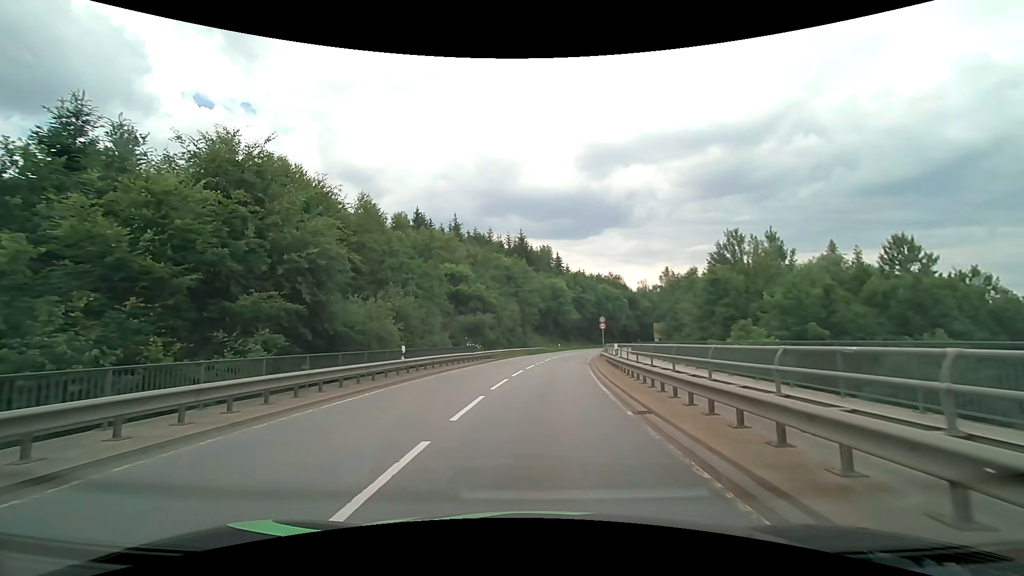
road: secondary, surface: asphalt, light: Day
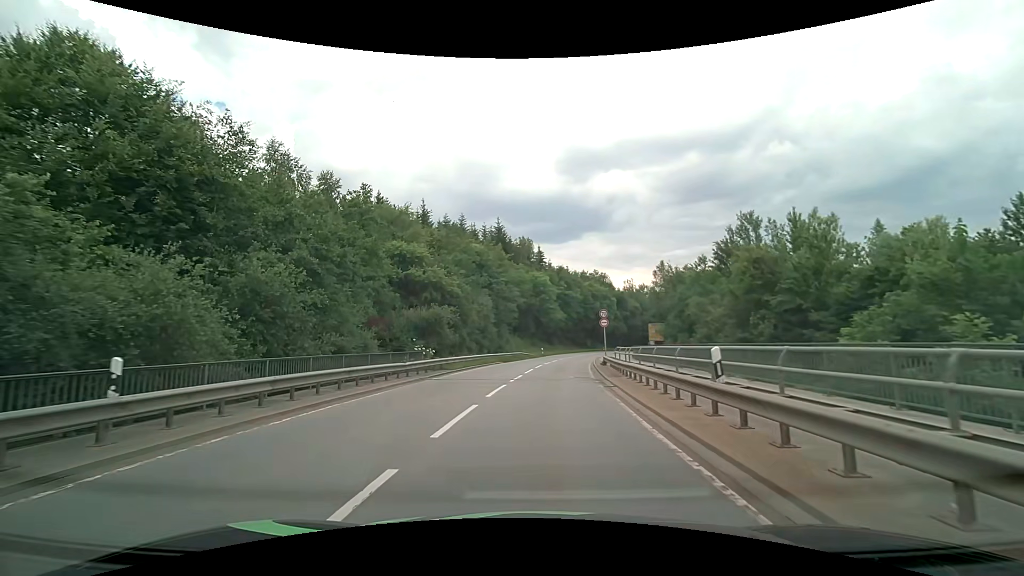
(+0.3, +13.5) m; +3°
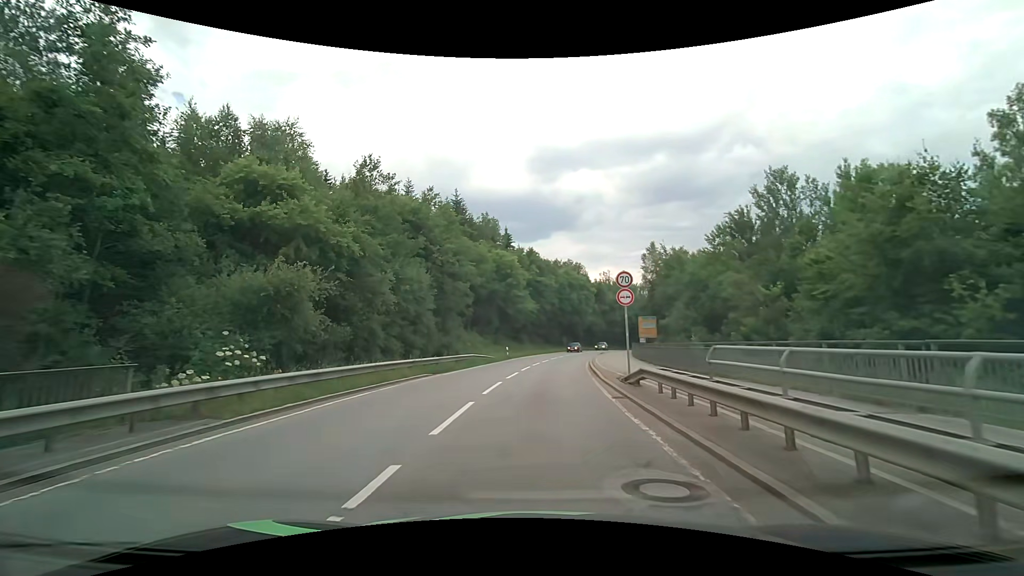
(+0.5, +17.8) m; +4°
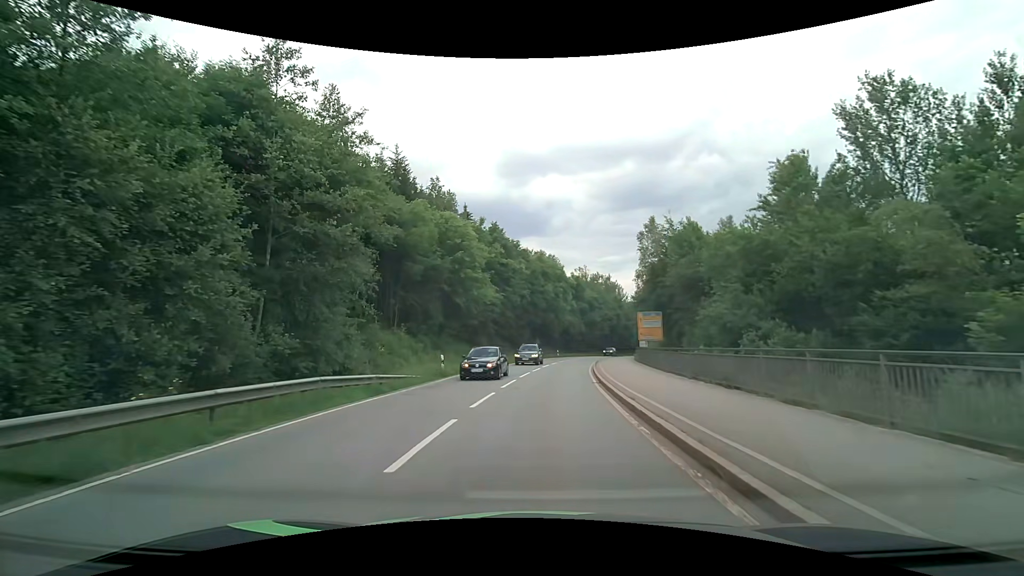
(+0.5, +20.2) m; +3°
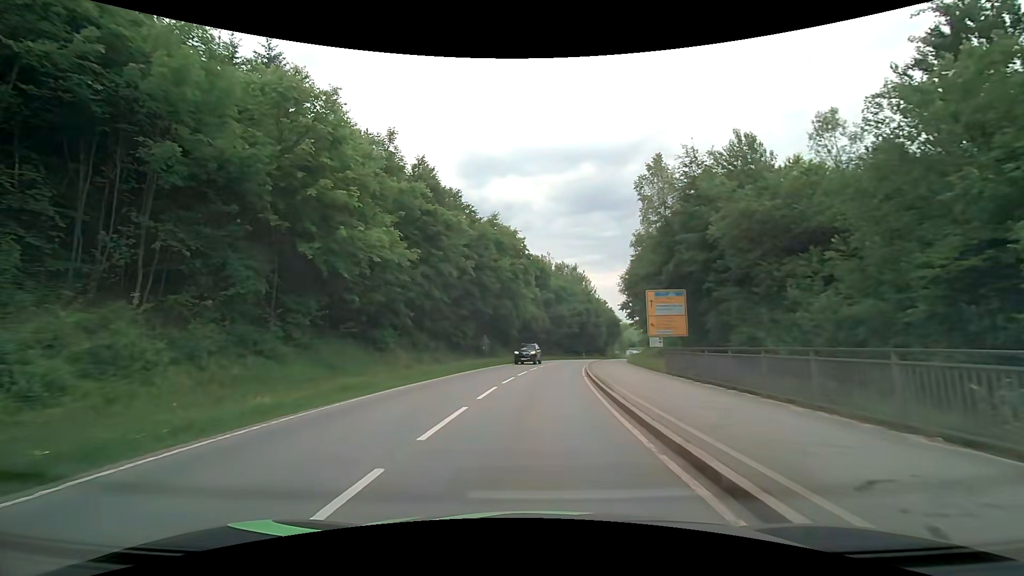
(+1.0, +22.0) m; +5°
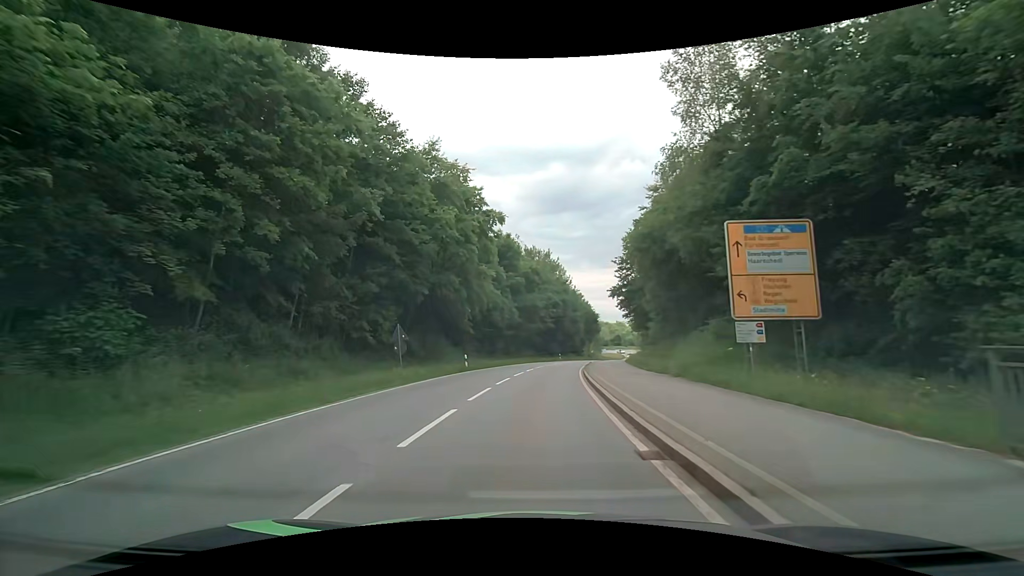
(+0.6, +18.7) m; +3°
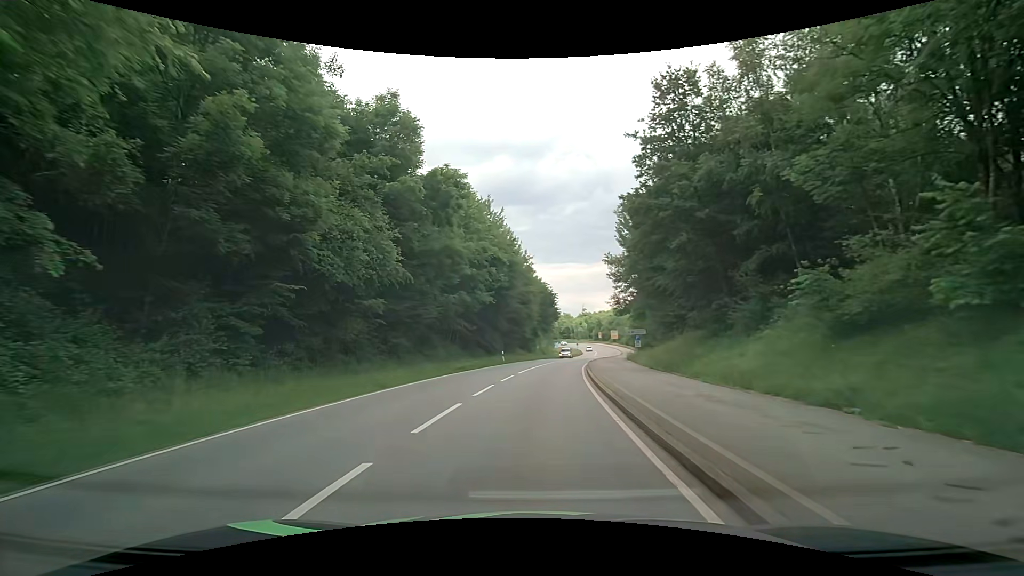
(+2.1, +35.1) m; +7°
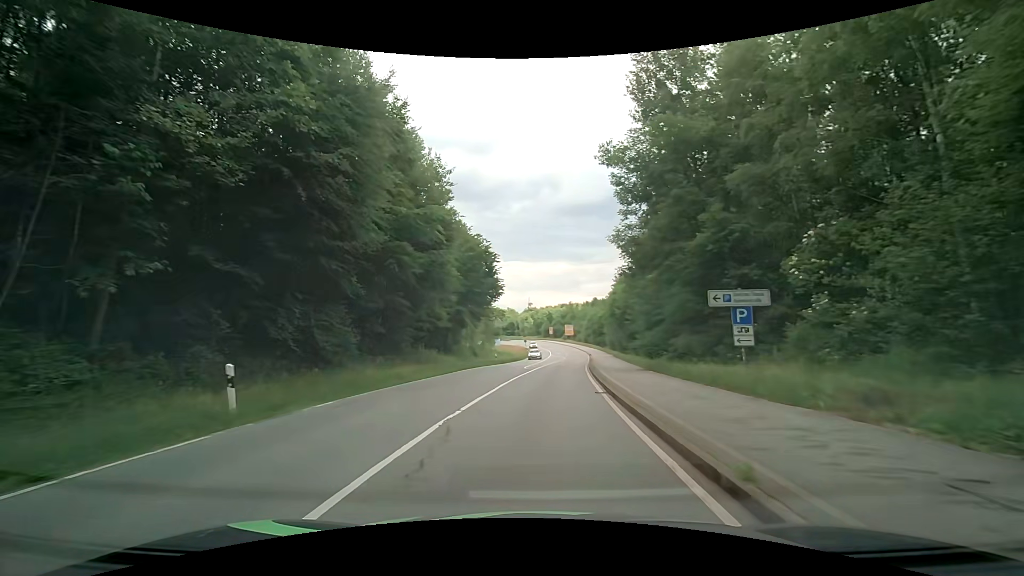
(+1.8, +36.2) m; +6°
(0, +10) (+1, +20) (+2, +30) (+3, +40) (+4, +50) (+6, +60) (+7, +70) (+7, +80) (+7, +90) (+6, +100) m
